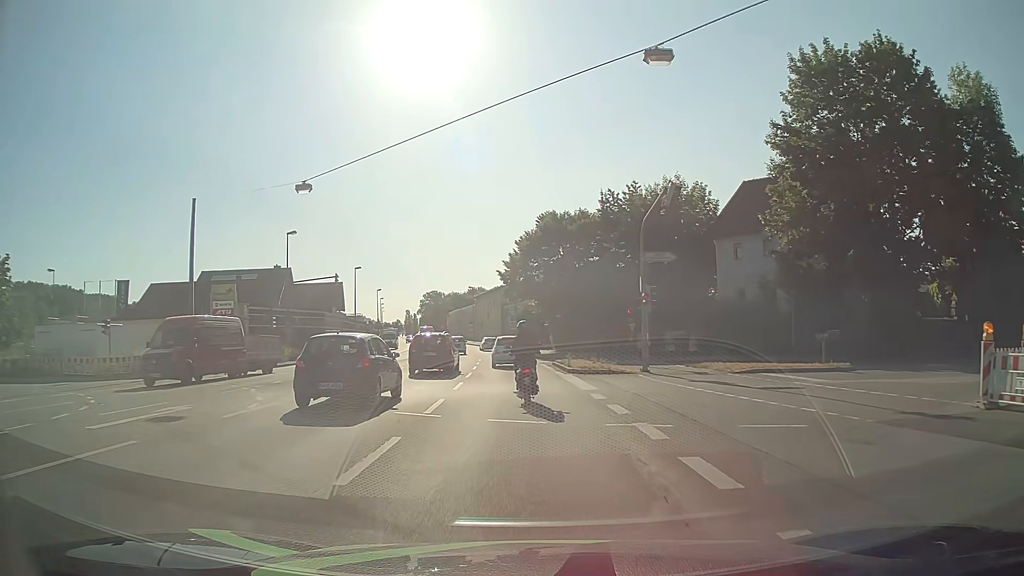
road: primary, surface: asphalt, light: Day
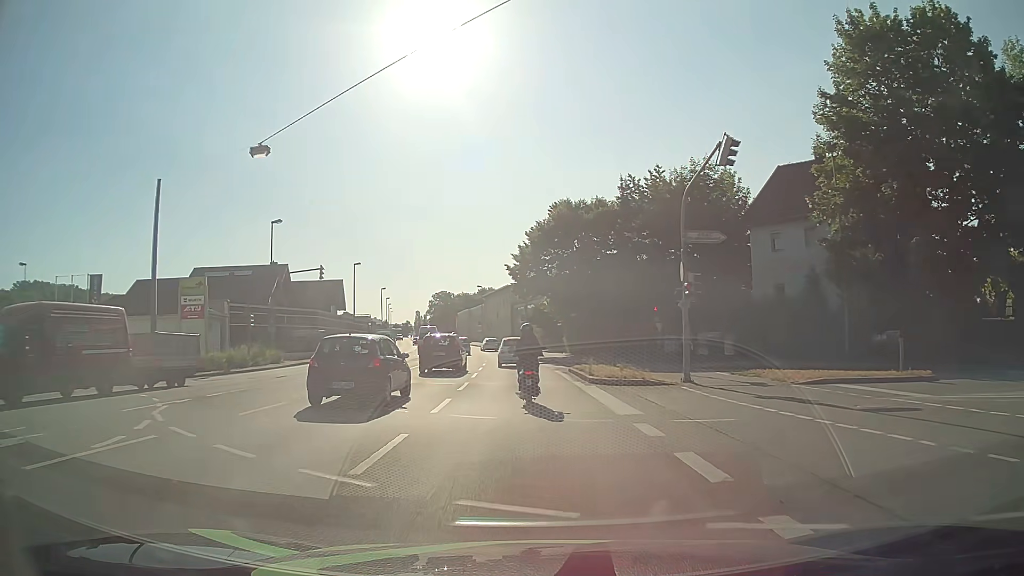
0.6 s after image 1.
(-0.1, +5.7) m; -1°
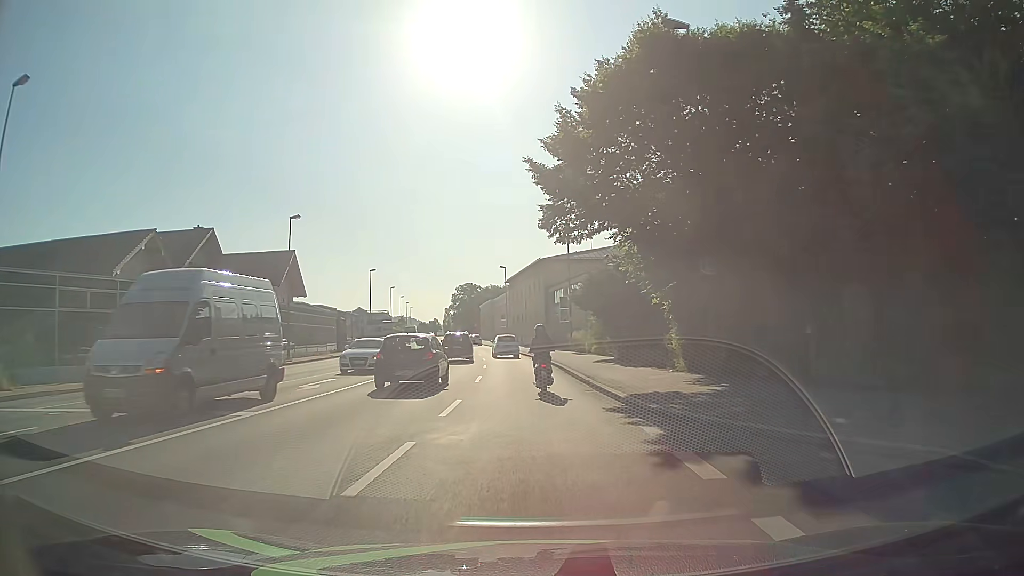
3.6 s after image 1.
(-1.1, +30.8) m; -4°
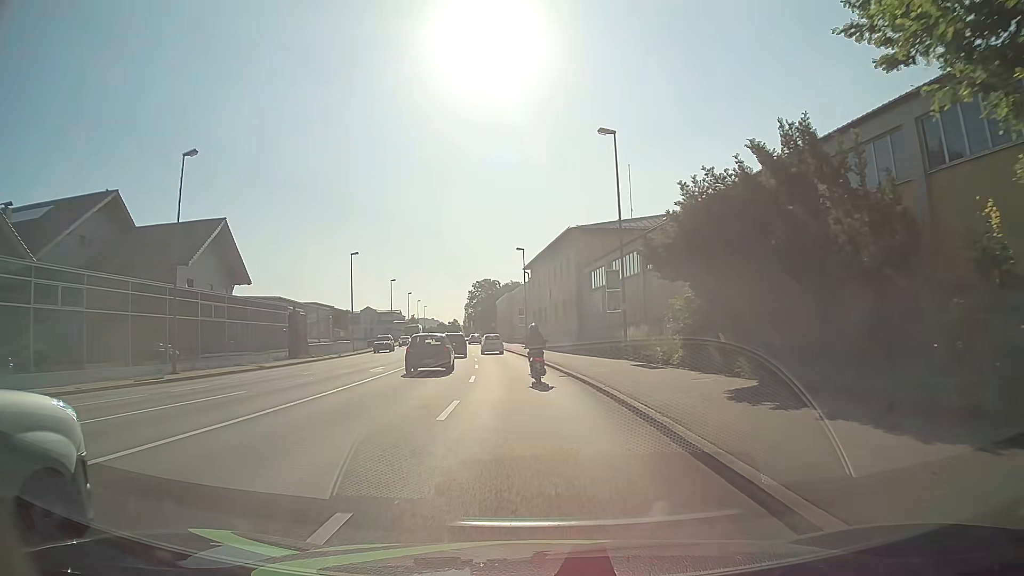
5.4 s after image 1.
(-0.3, +19.1) m; -3°
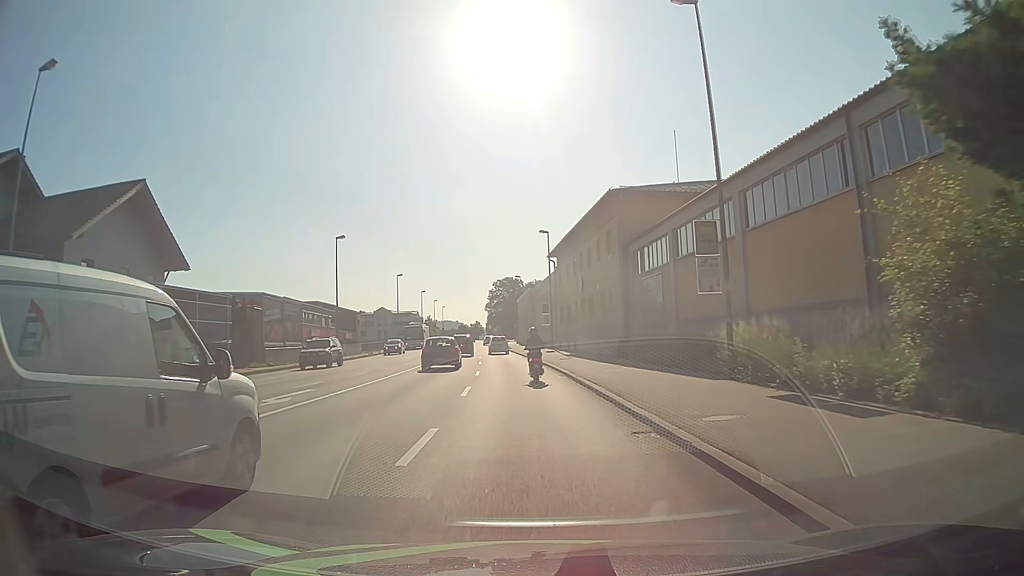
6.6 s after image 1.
(-0.1, +13.2) m; 0°
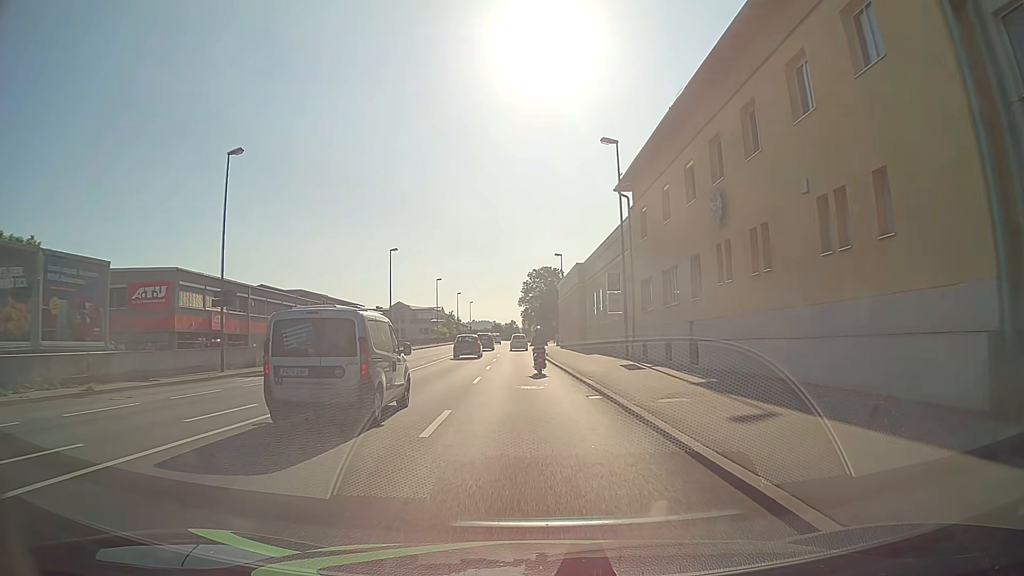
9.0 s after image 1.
(-1.5, +27.2) m; -5°
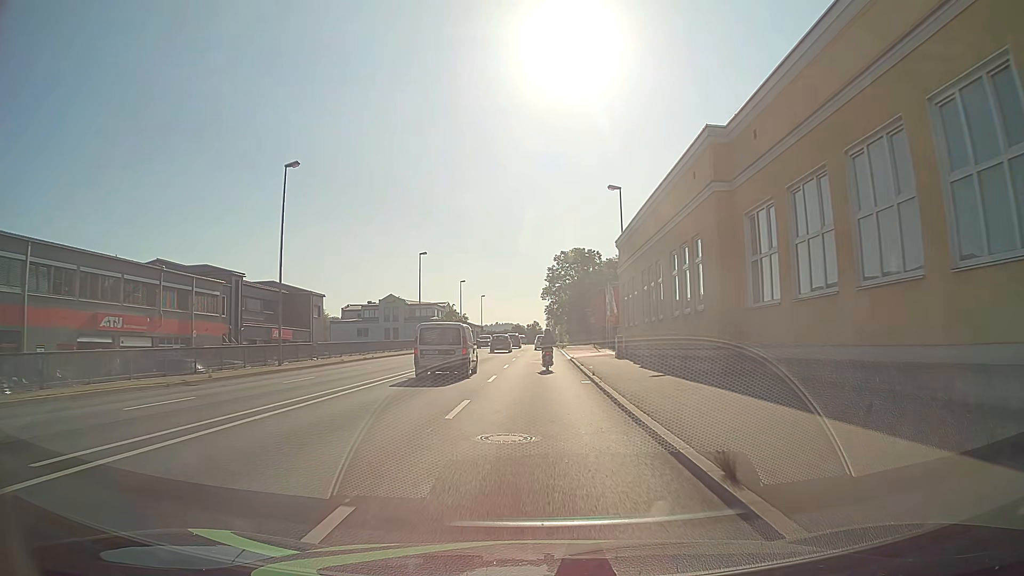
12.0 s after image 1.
(-0.7, +35.5) m; -2°
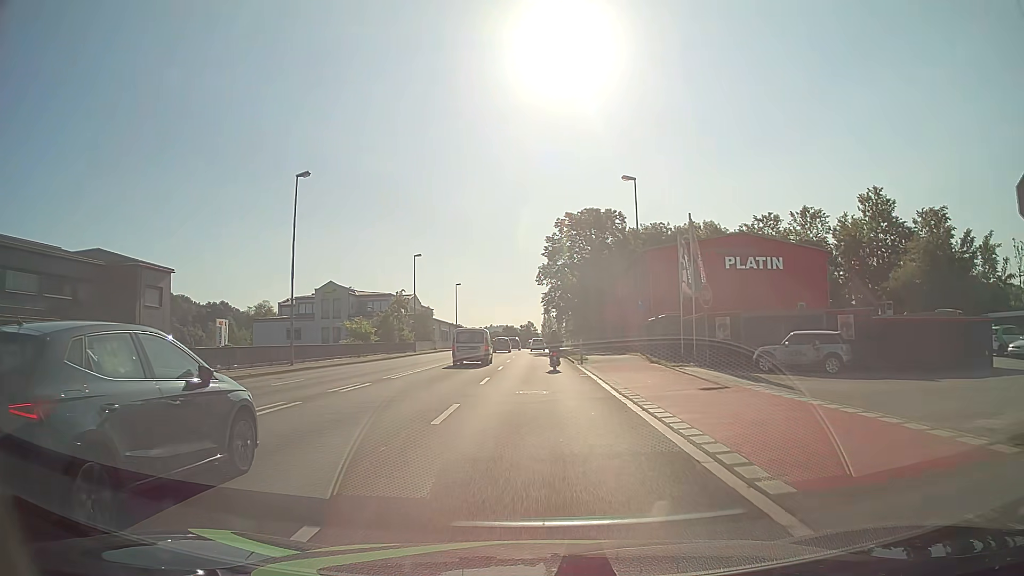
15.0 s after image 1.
(0.0, +37.0) m; 0°
(0, +10) (0, +20) (0, +30) (0, +40) (0, +50) (+1, +60) (+1, +70) (+1, +80) (+1, +90) (+1, +100) m
